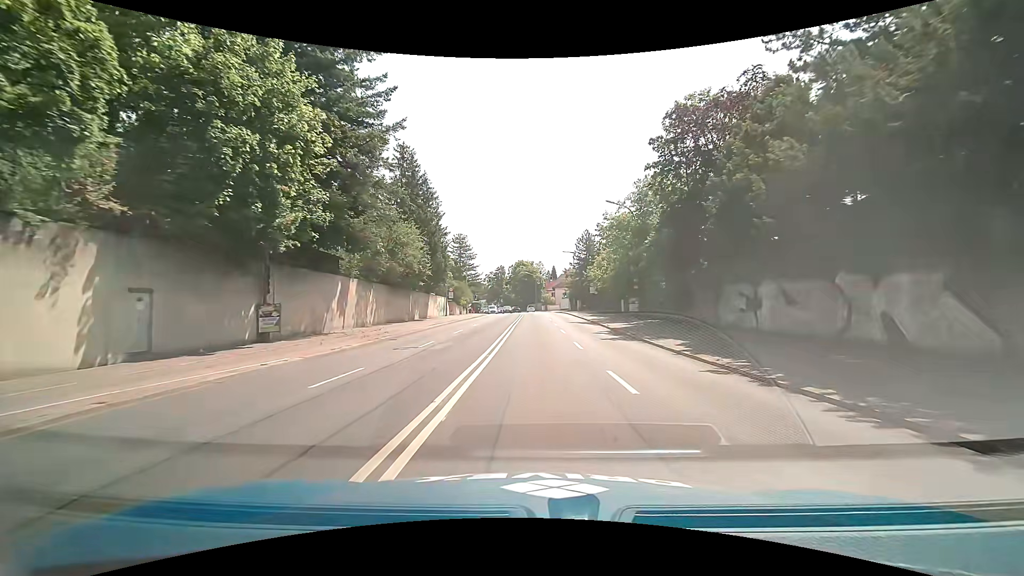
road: primary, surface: asphalt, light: Day
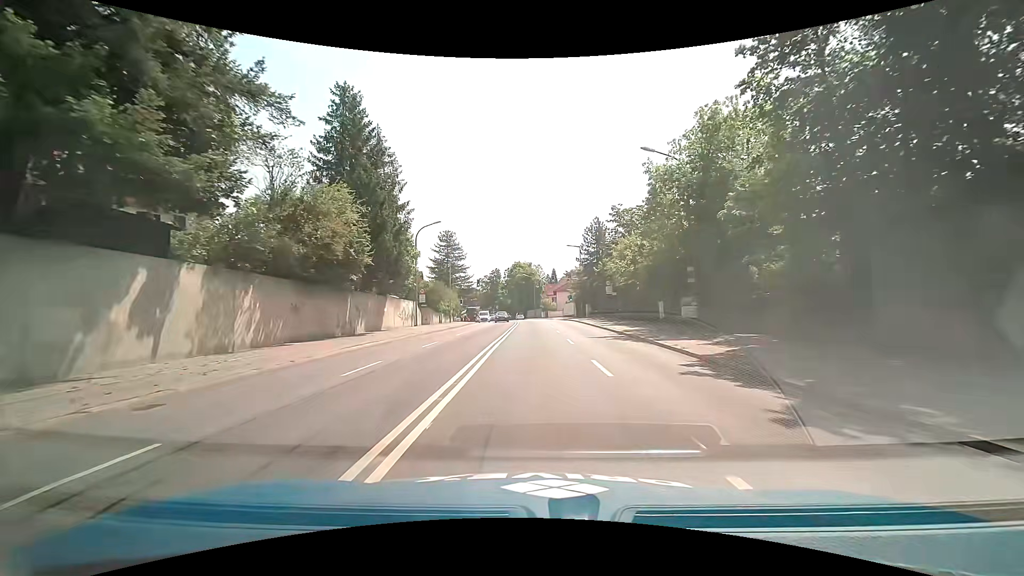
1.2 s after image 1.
(+0.1, +16.1) m; 0°
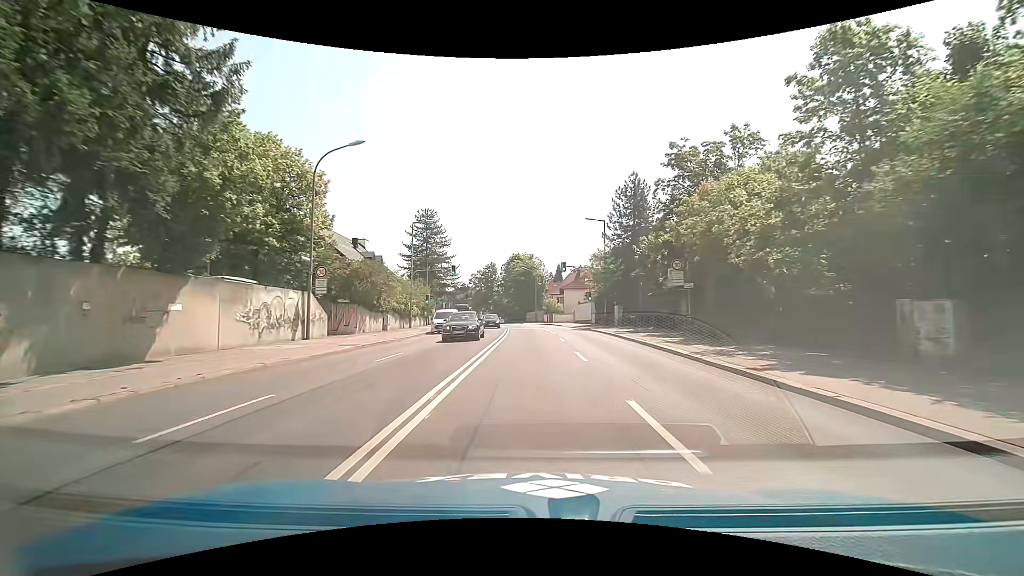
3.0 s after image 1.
(0.0, +23.8) m; 0°
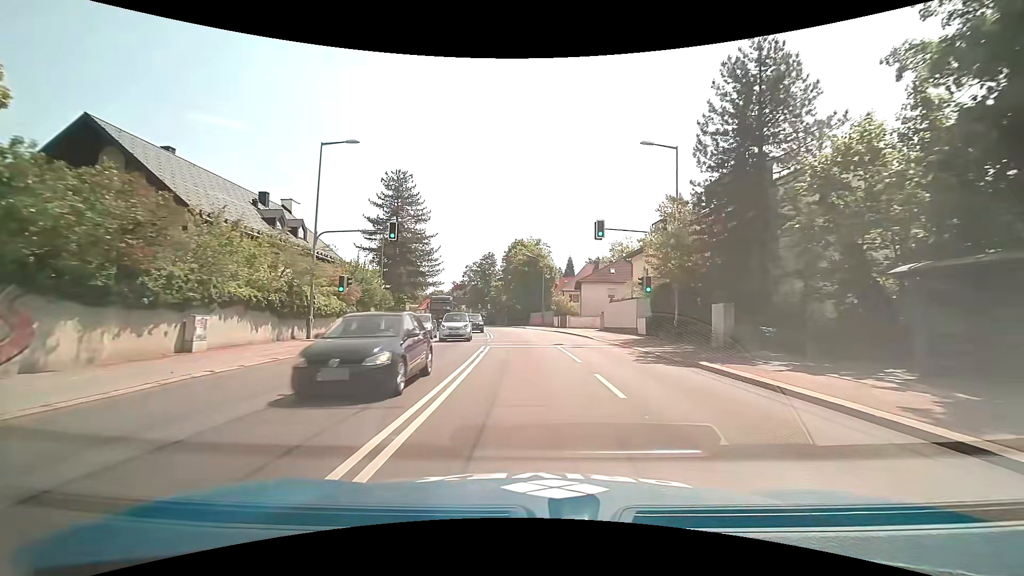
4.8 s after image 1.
(-0.1, +23.3) m; 0°
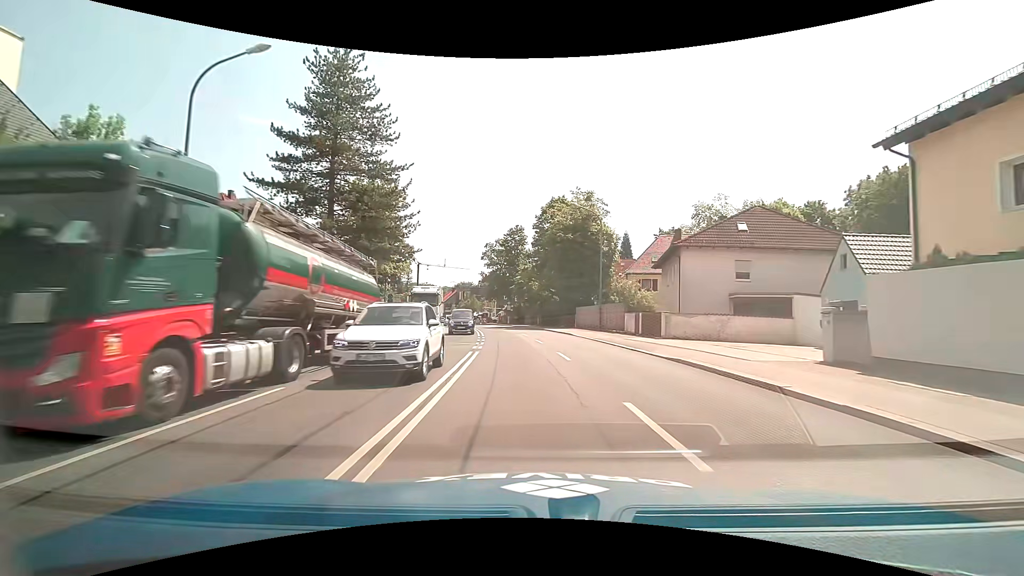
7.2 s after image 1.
(-1.1, +30.6) m; -4°
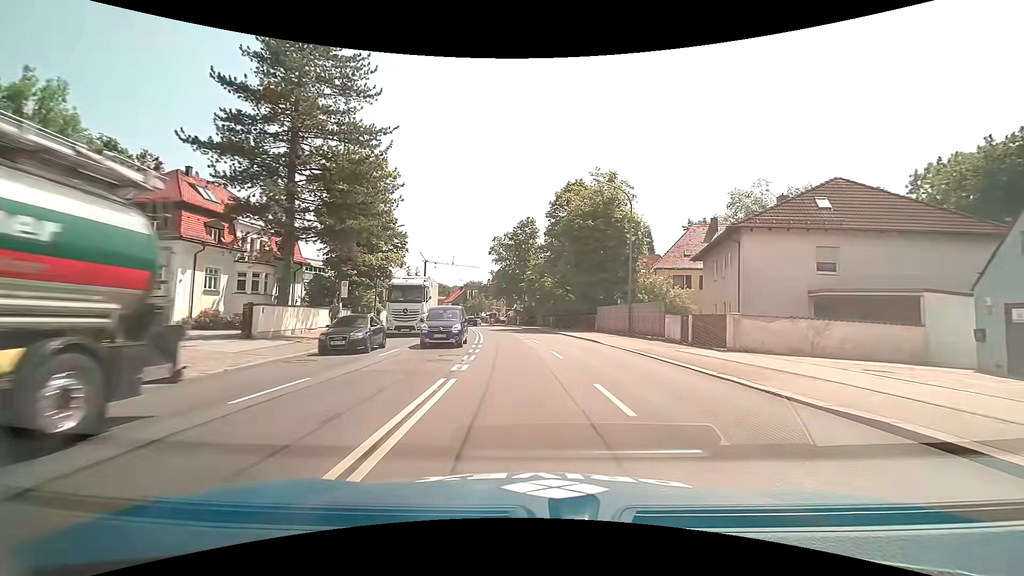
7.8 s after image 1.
(-0.1, +7.7) m; -2°
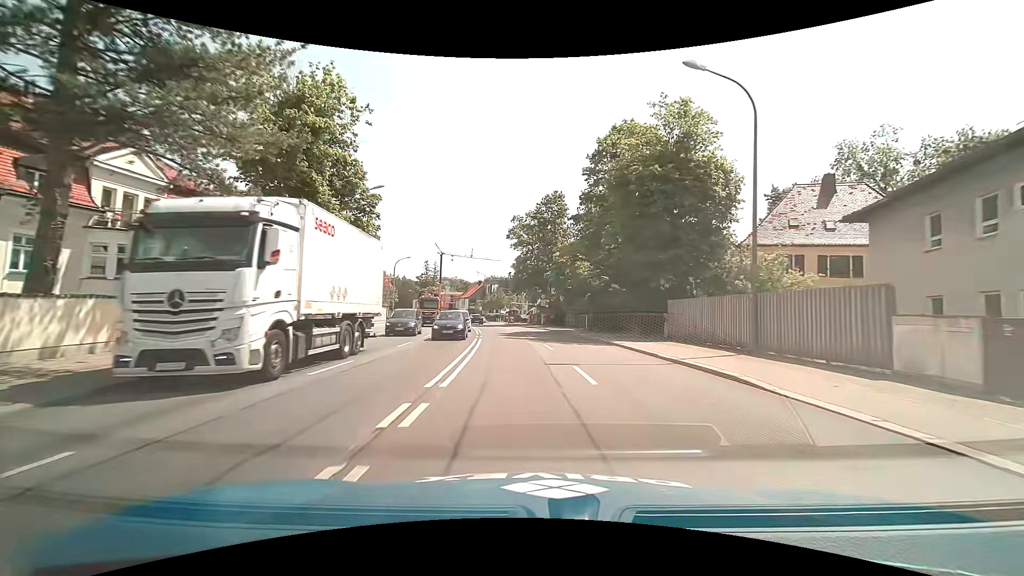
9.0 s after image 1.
(-0.3, +15.2) m; -2°
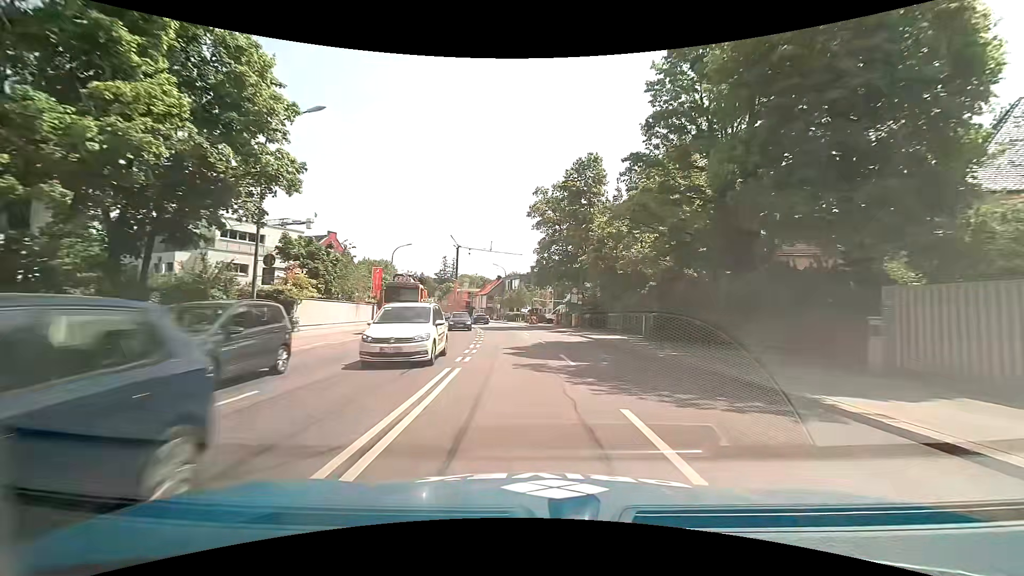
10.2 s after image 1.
(-0.4, +14.4) m; -3°
(0, +10) (-1, +20) (-1, +30) (-2, +40) (-4, +50) (-6, +60) (-8, +69) (-10, +79) (-13, +89) (-16, +98) m
